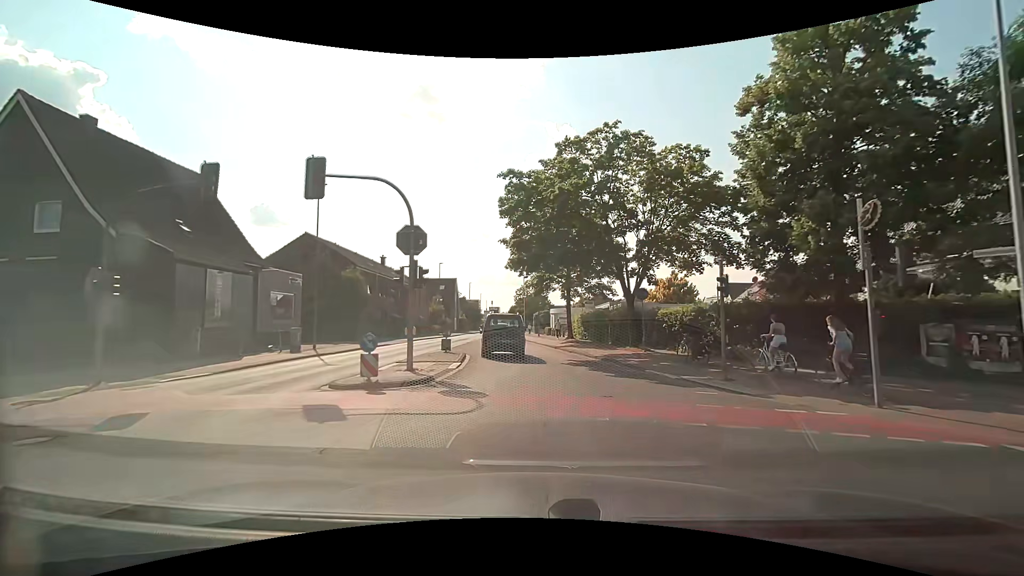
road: tertiary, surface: asphalt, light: Day
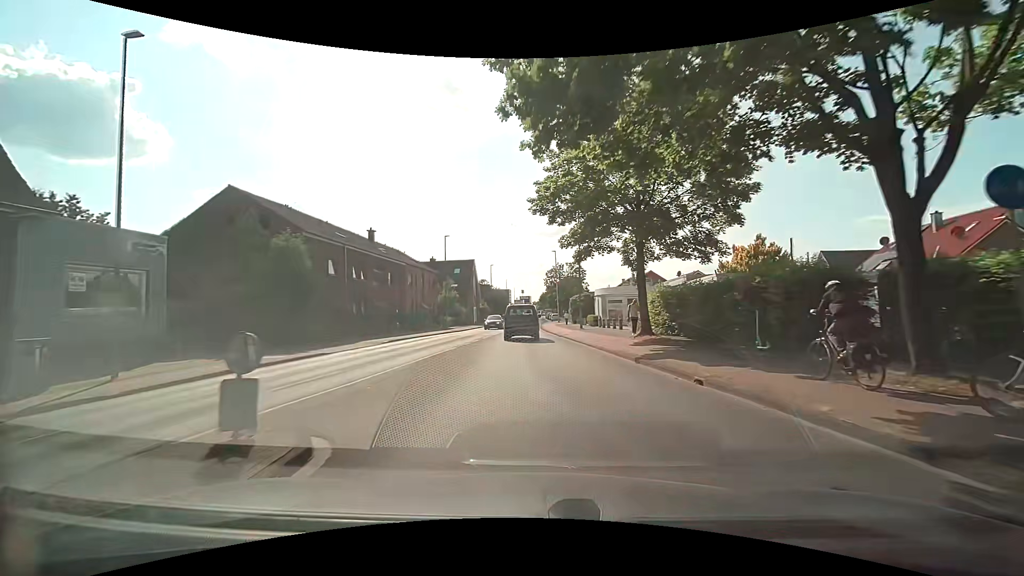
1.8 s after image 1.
(-0.2, +17.4) m; -3°
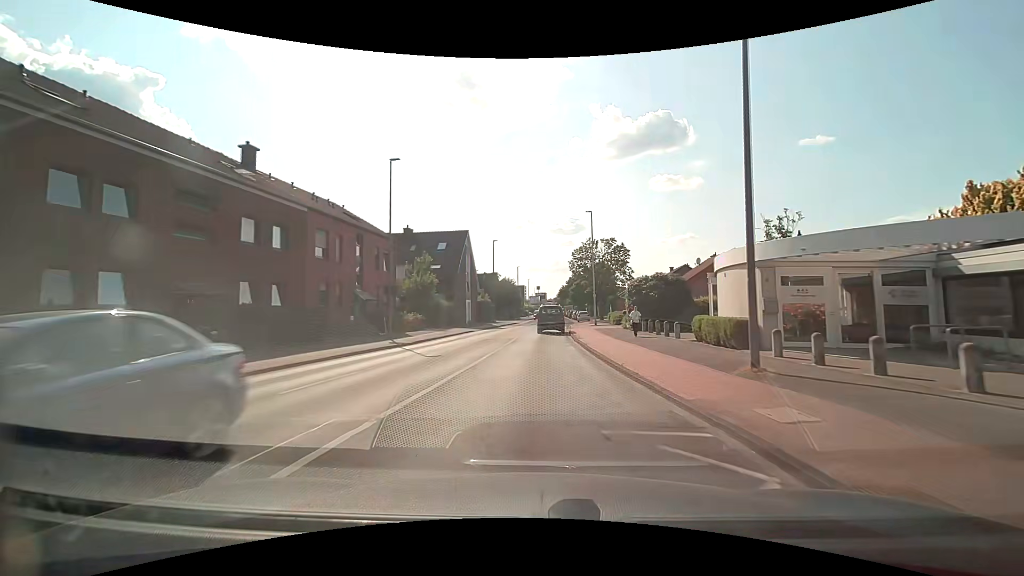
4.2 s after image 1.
(-0.7, +26.8) m; -2°
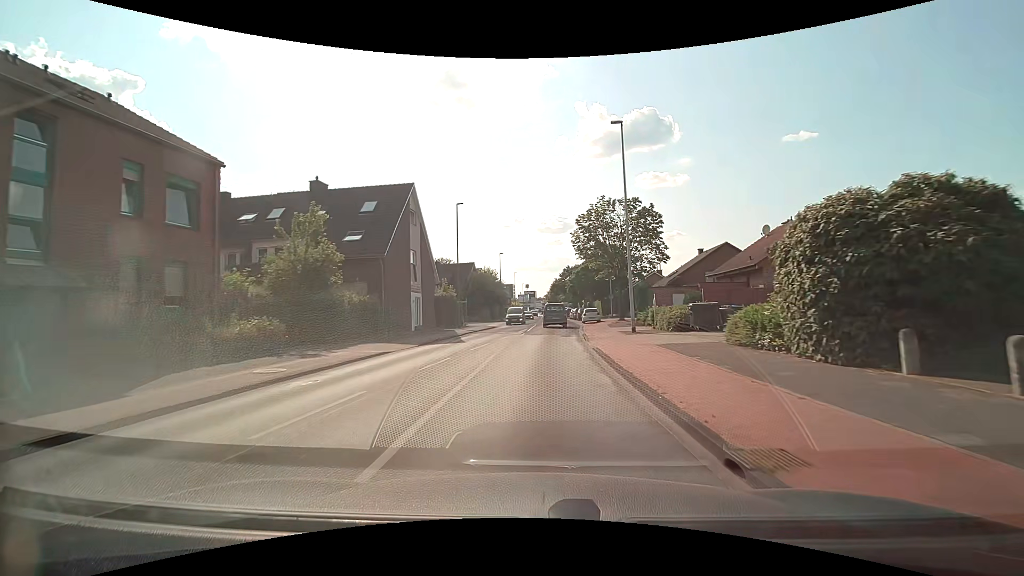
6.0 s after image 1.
(+0.2, +21.1) m; +2°
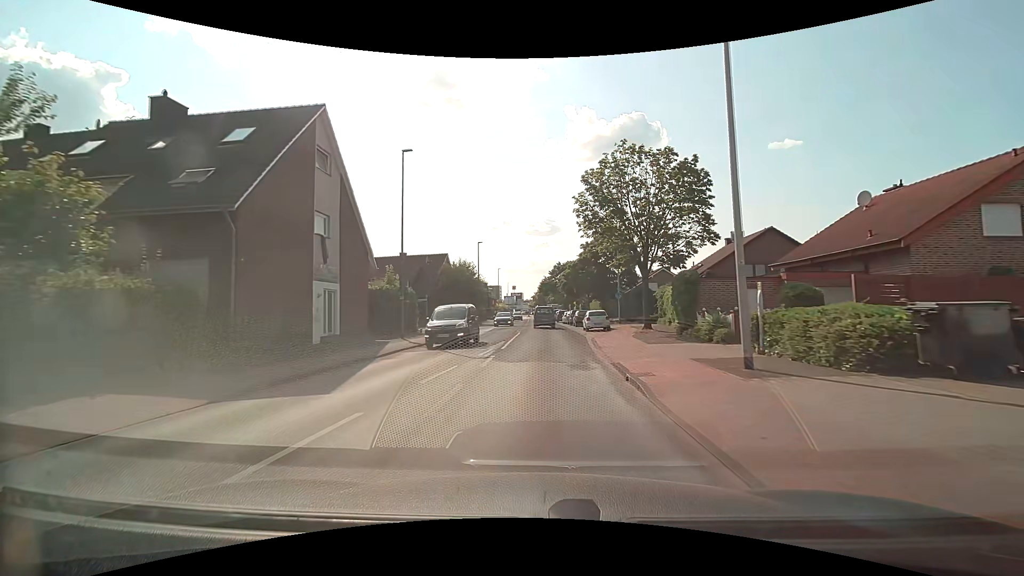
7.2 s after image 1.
(+0.1, +14.0) m; +1°
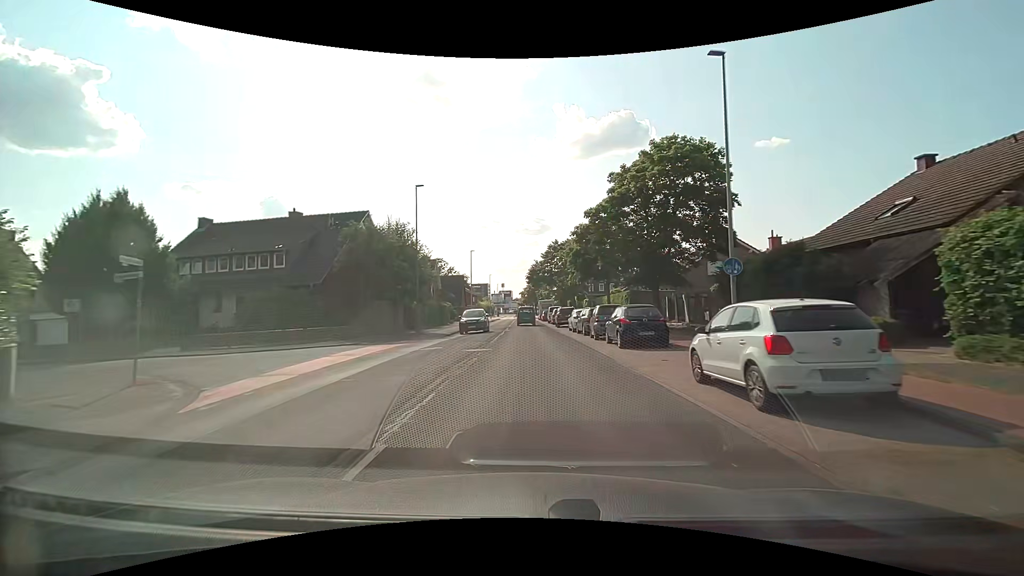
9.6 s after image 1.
(+0.5, +28.1) m; +2°
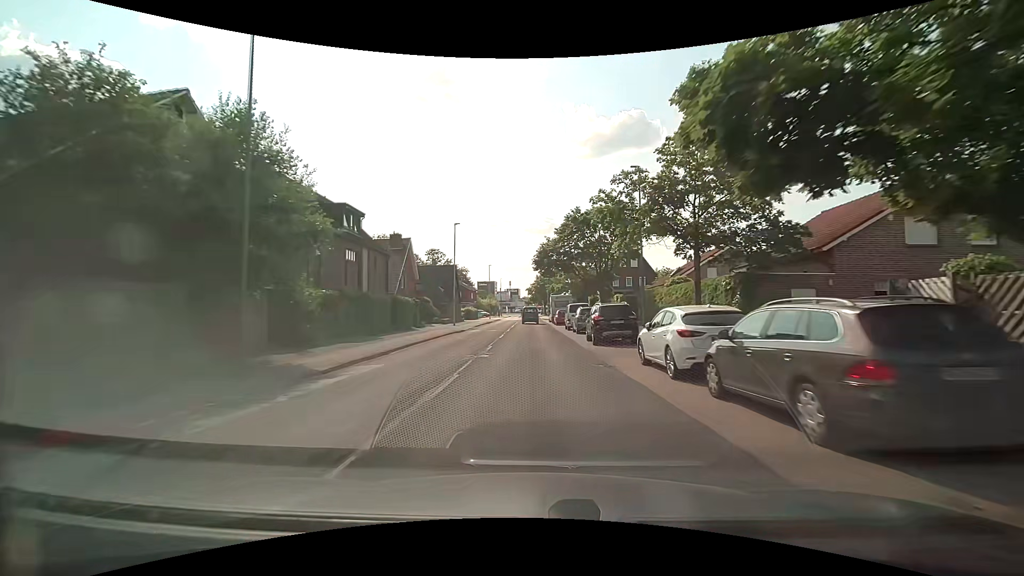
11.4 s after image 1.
(-0.3, +21.5) m; -2°
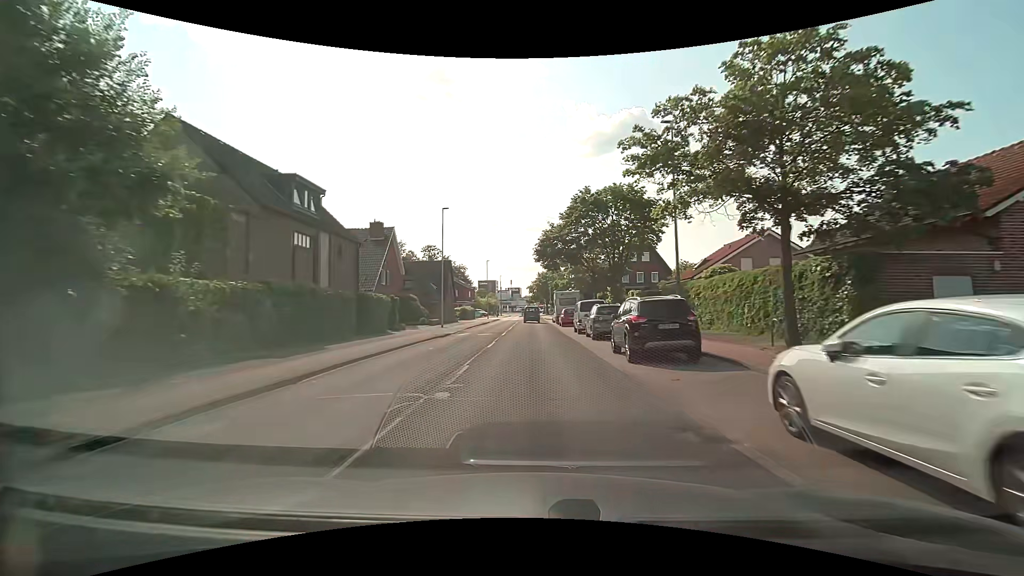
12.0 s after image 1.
(0.0, +7.3) m; 0°
(0, +10) (0, +20) (0, +30) (-1, +40) (-1, +50) (-1, +60) (-1, +70) (-1, +80) (-1, +90) (-1, +100) m
